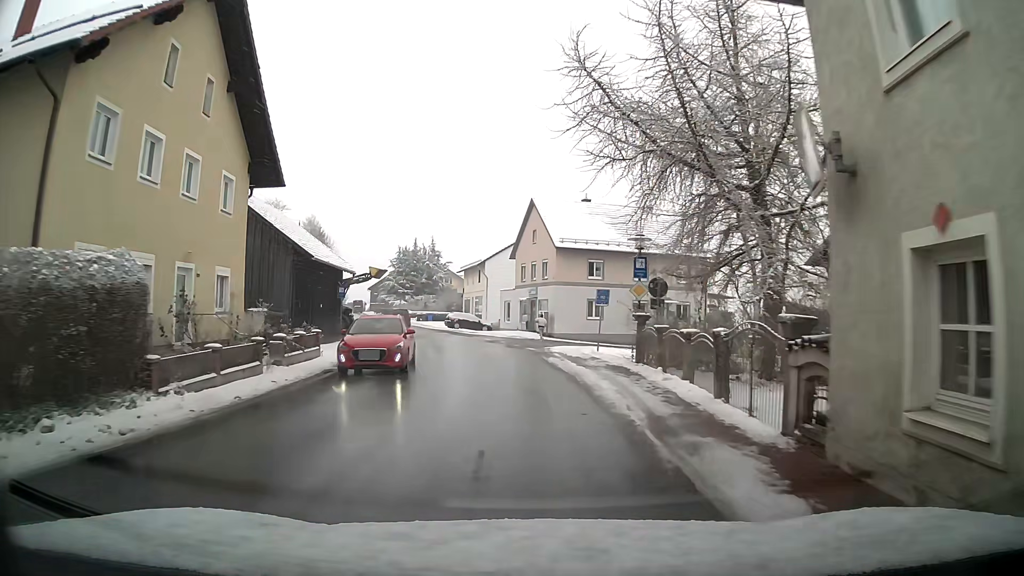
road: tertiary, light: Day
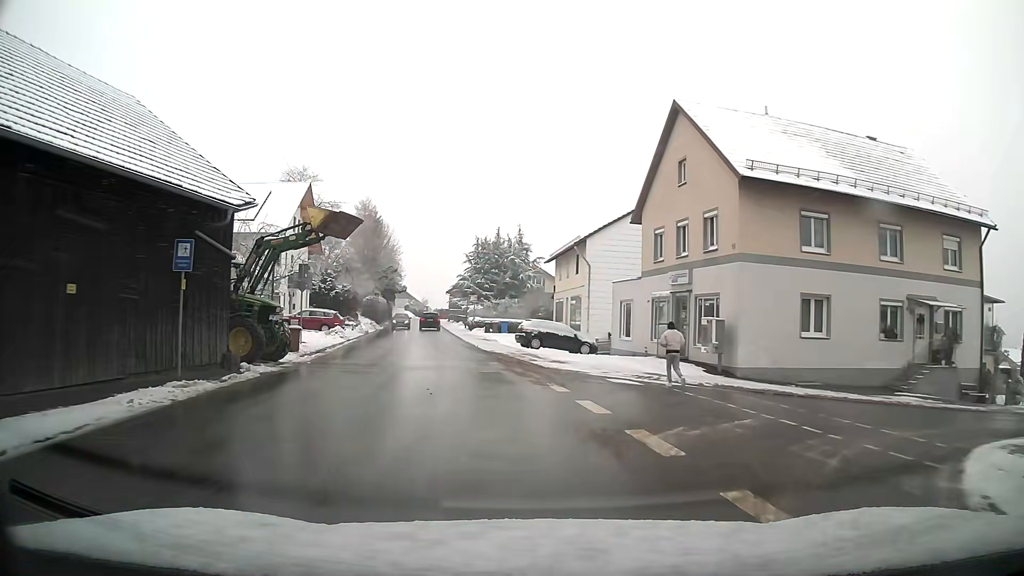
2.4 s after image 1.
(-1.9, +24.9) m; -11°
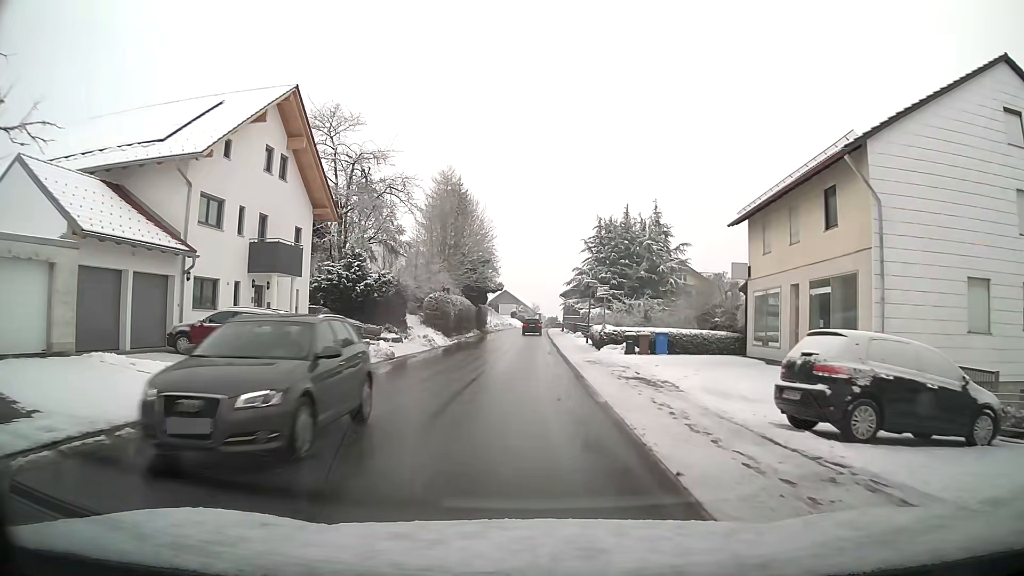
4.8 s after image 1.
(-2.2, +24.4) m; -9°
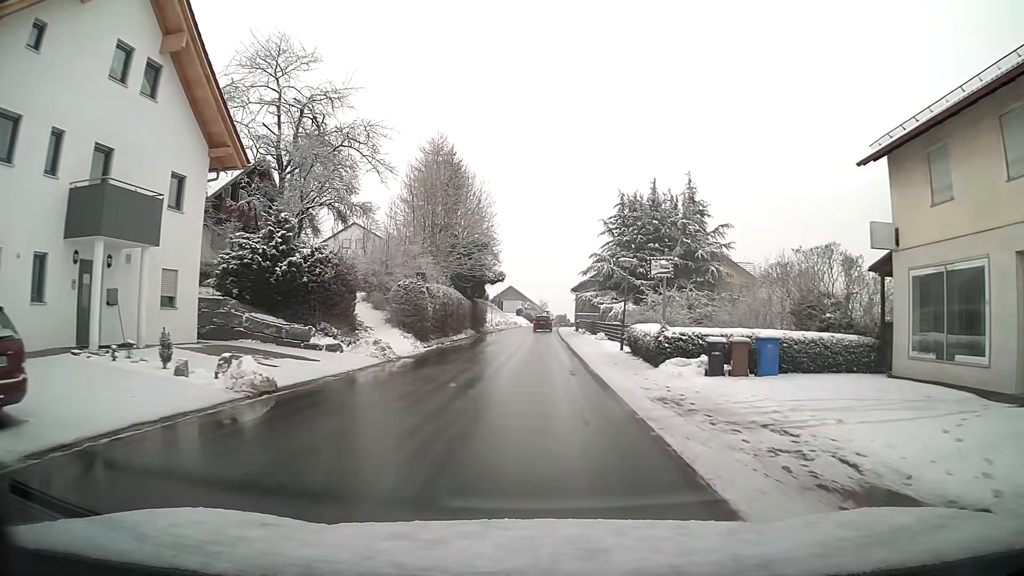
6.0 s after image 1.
(-0.1, +12.3) m; 0°
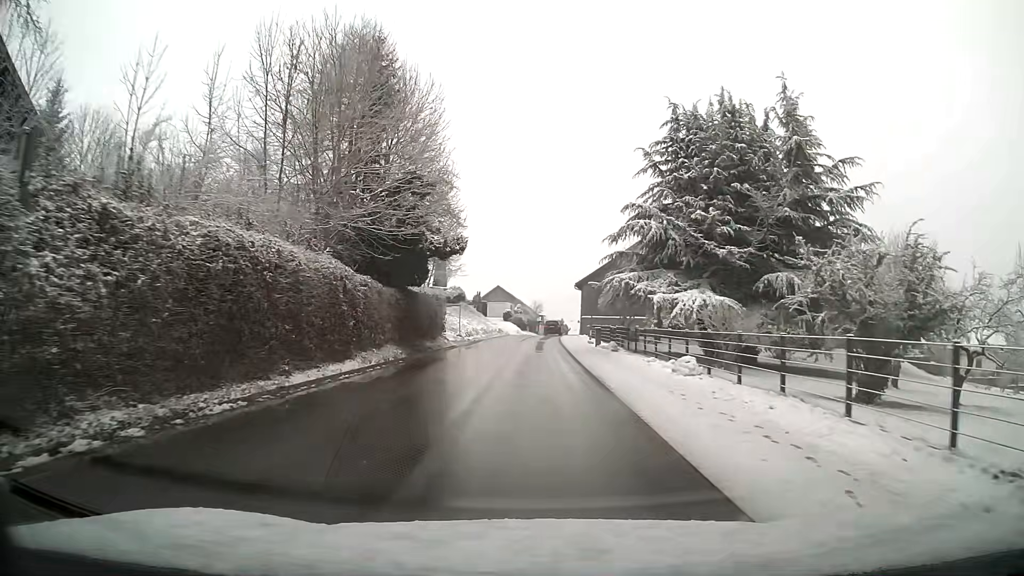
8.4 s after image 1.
(+0.2, +25.1) m; 0°
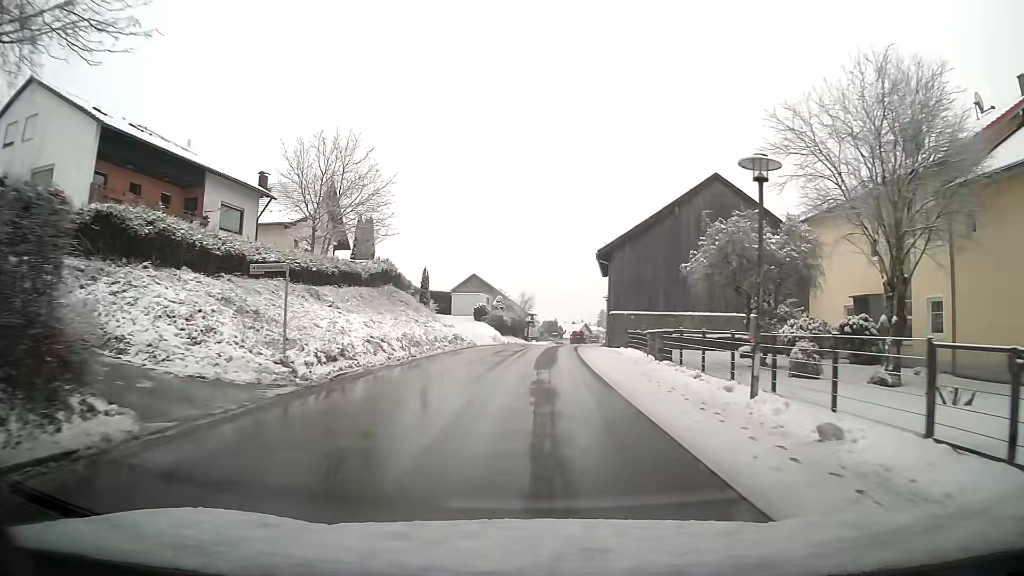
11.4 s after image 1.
(+0.3, +33.0) m; +2°
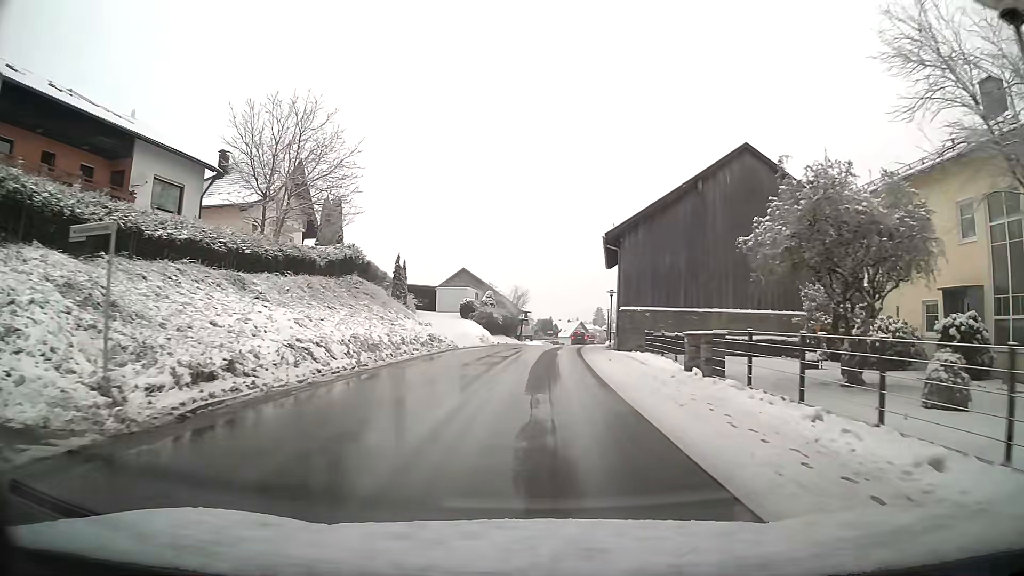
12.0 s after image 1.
(0.0, +6.8) m; 0°
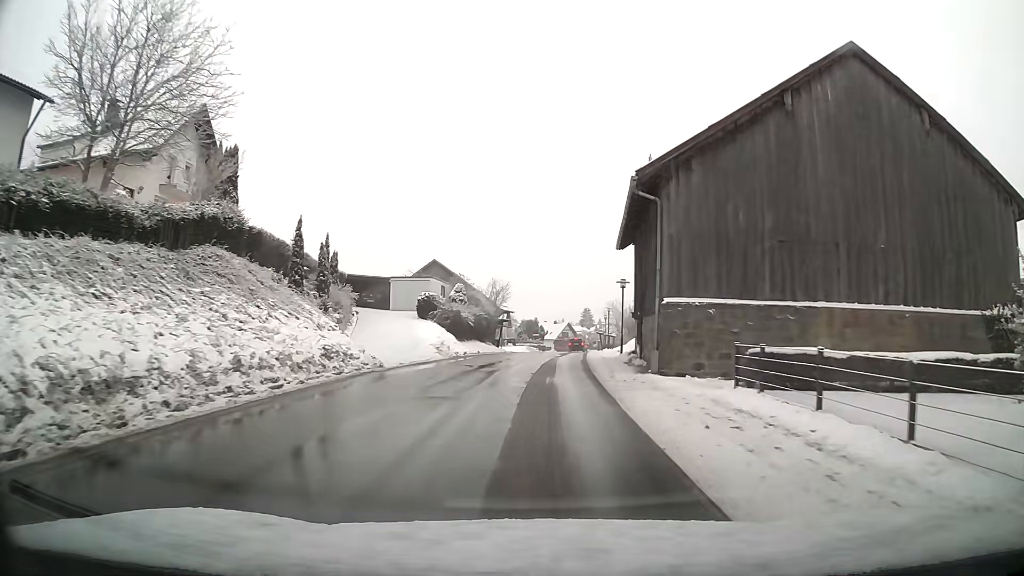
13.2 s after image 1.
(+0.1, +13.6) m; +1°
